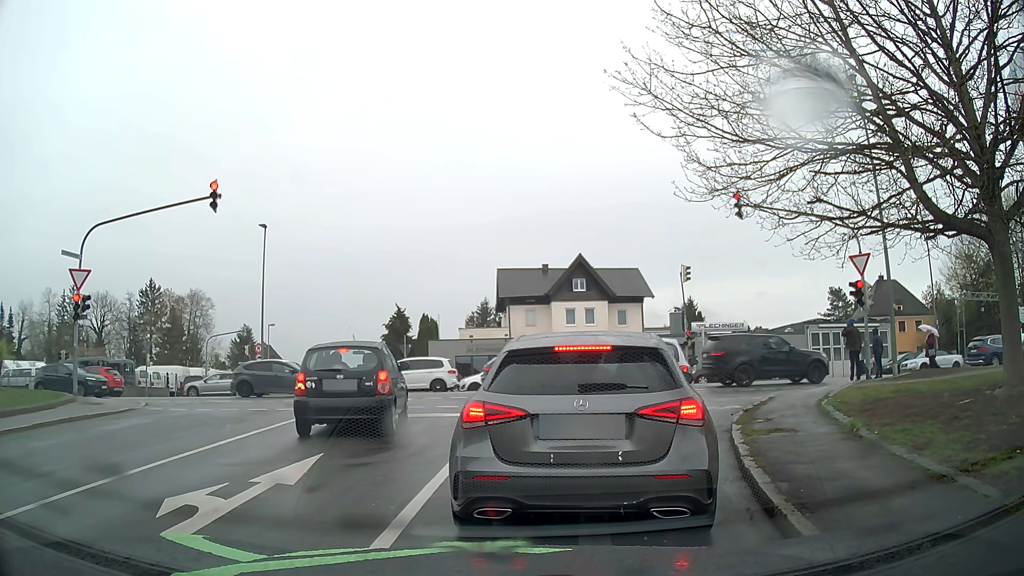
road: residential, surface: asphalt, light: Day
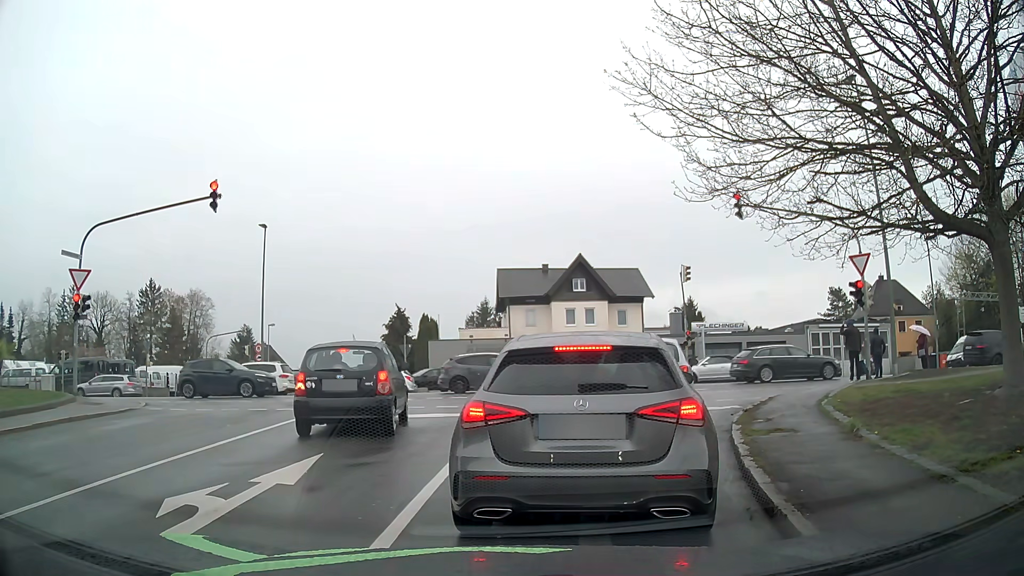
(0.0, 0.0) m; 0°
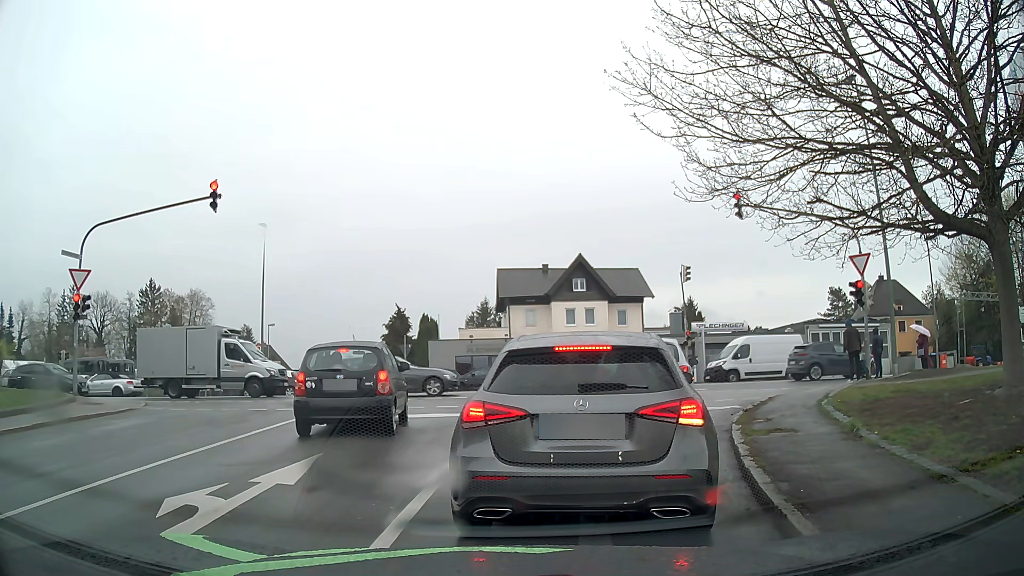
(0.0, 0.0) m; 0°
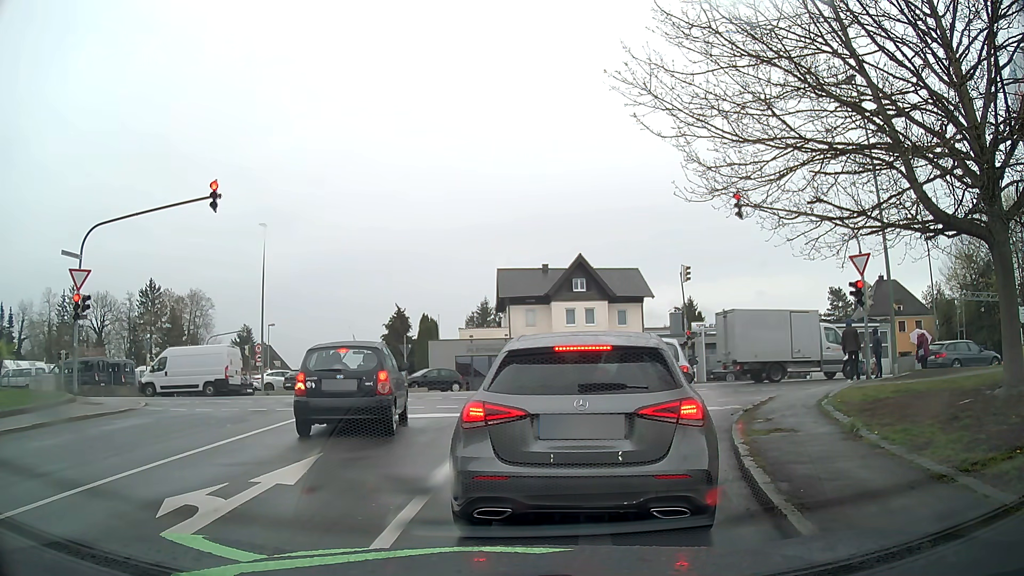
(0.0, 0.0) m; 0°
